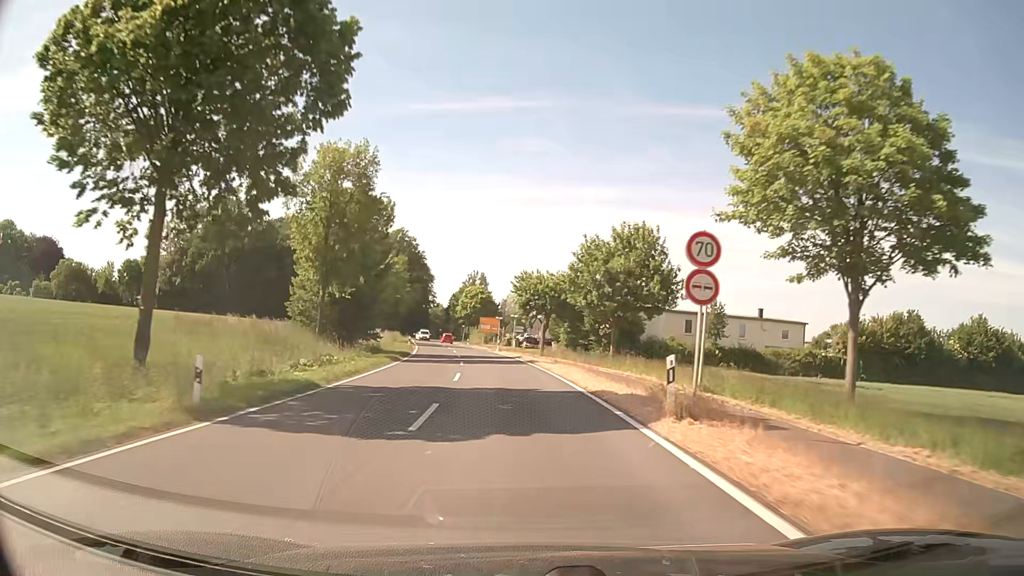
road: secondary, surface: asphalt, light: Day
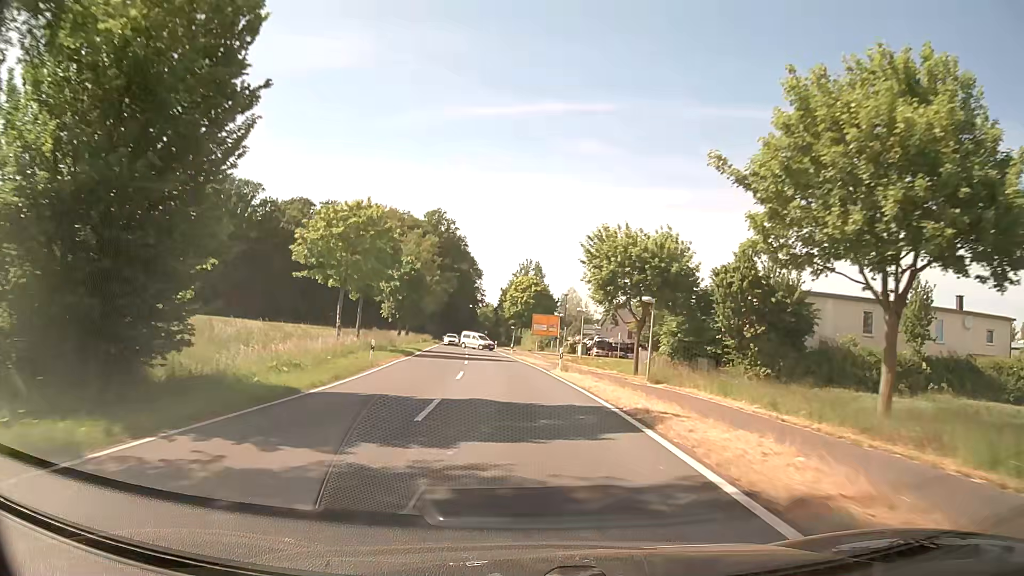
(-1.6, +32.3) m; -5°
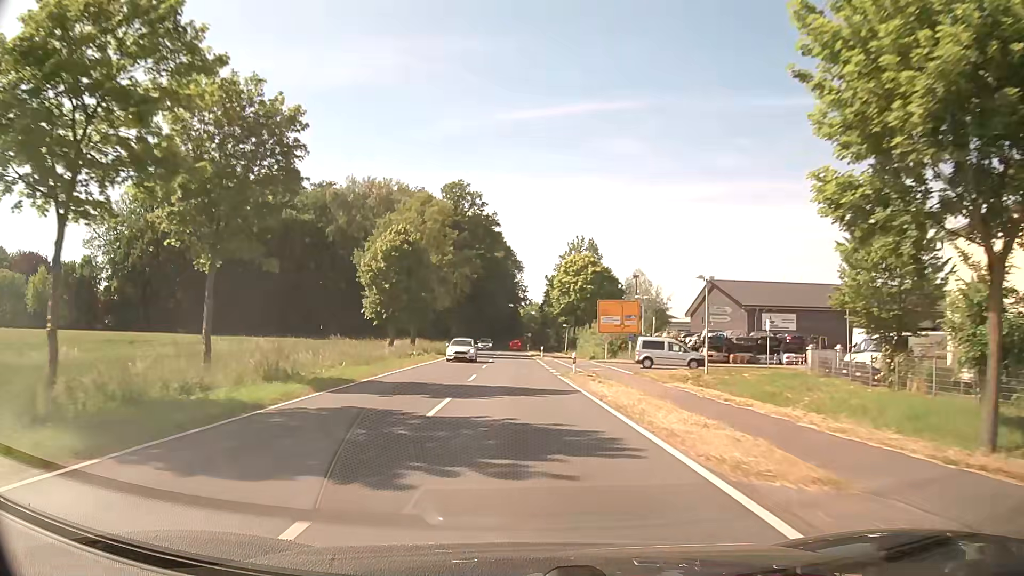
(-1.3, +32.4) m; -4°
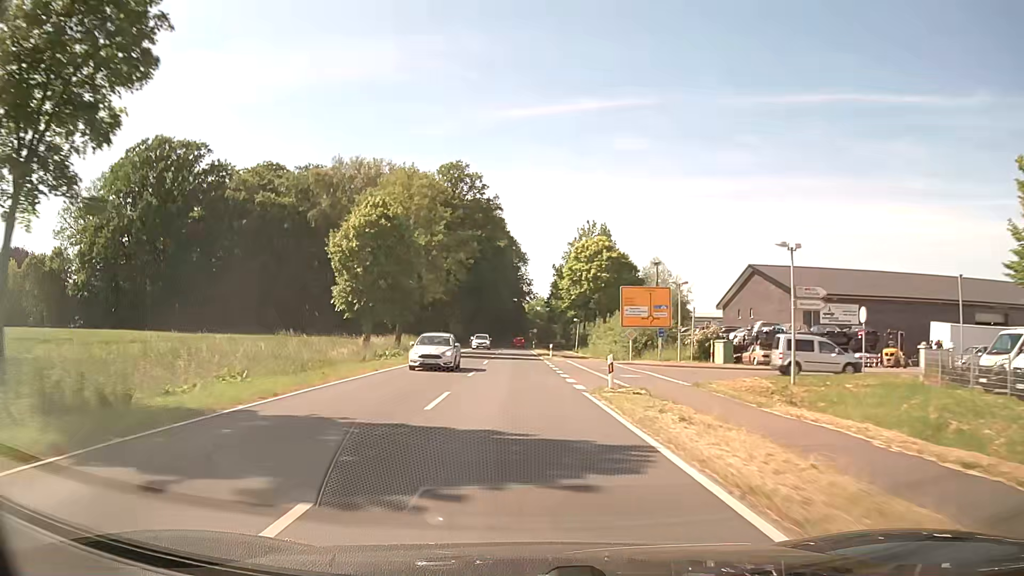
(0.0, +10.8) m; 0°
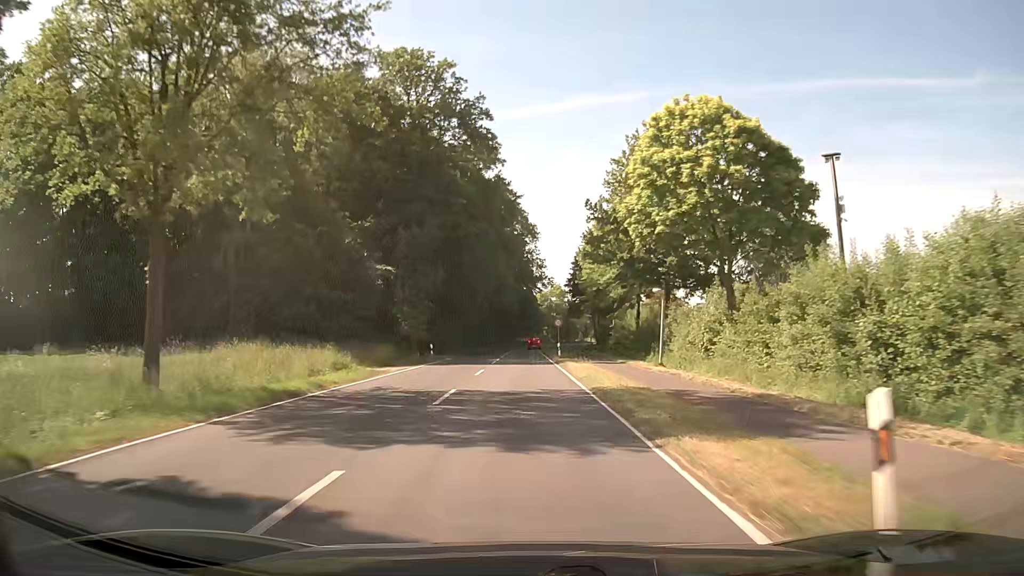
(-0.6, +43.2) m; -1°
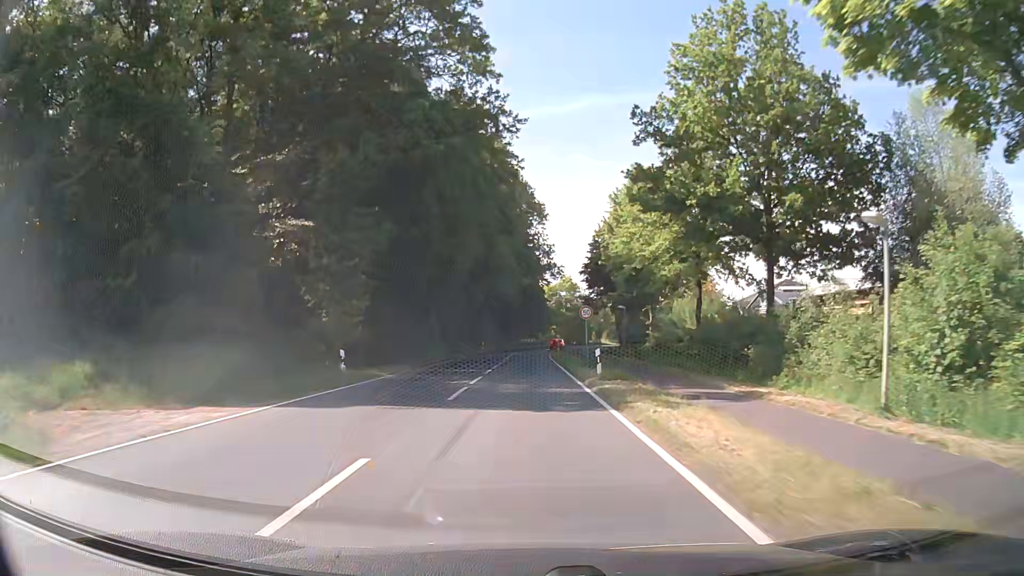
(-0.1, +21.6) m; 0°
